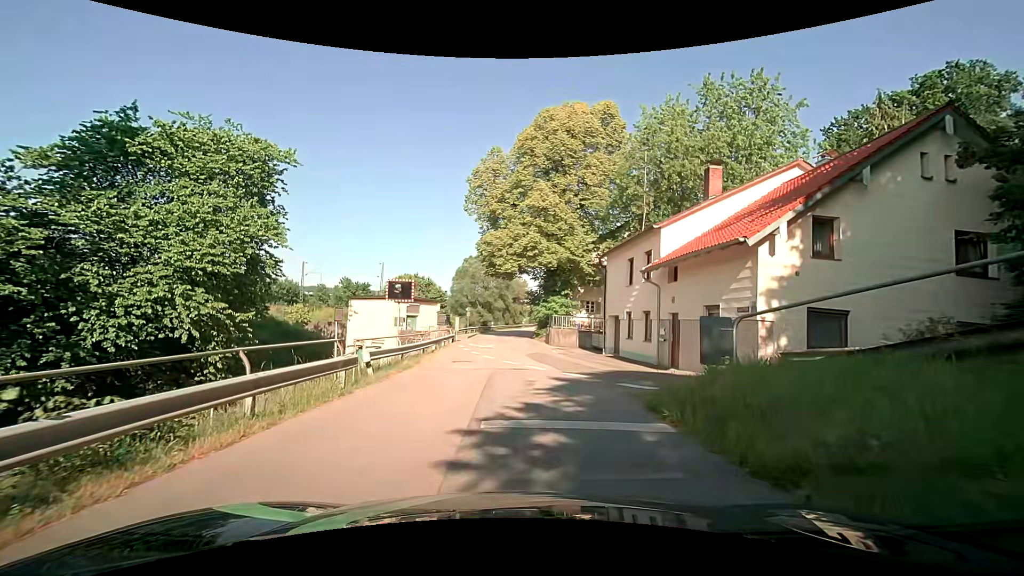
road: residential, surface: asphalt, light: Day
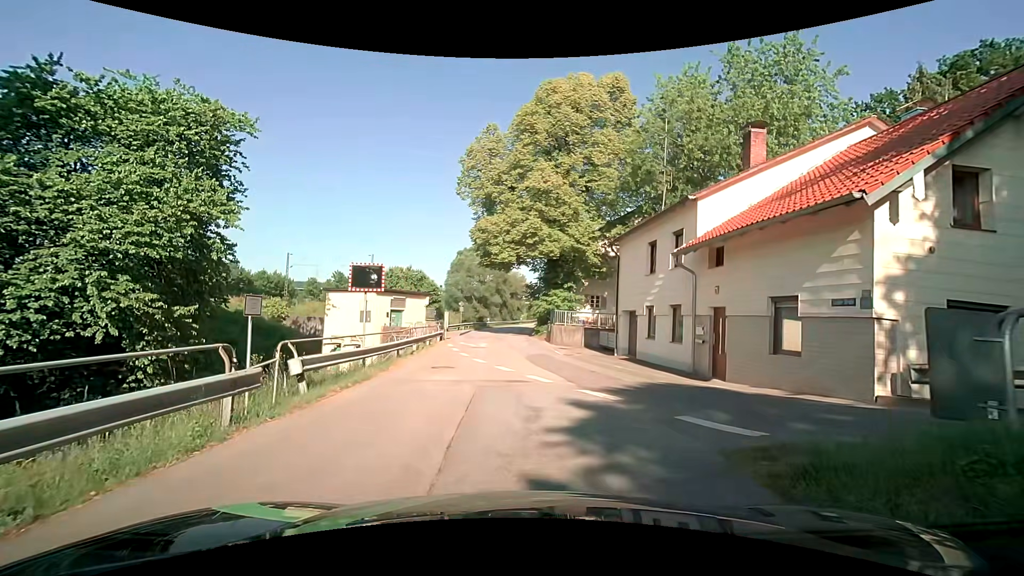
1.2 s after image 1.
(0.0, +4.1) m; -1°
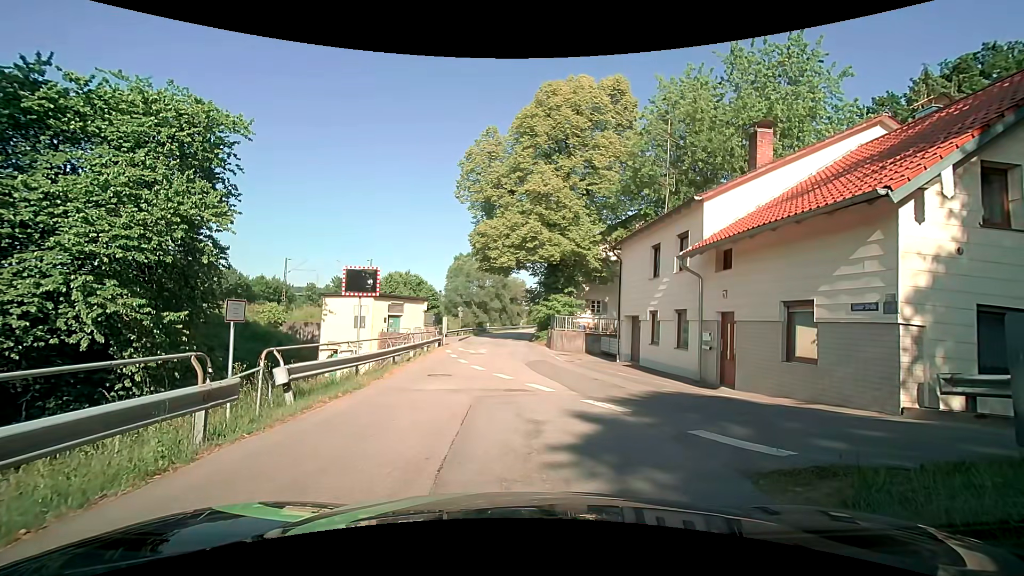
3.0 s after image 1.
(0.0, +0.6) m; 0°
